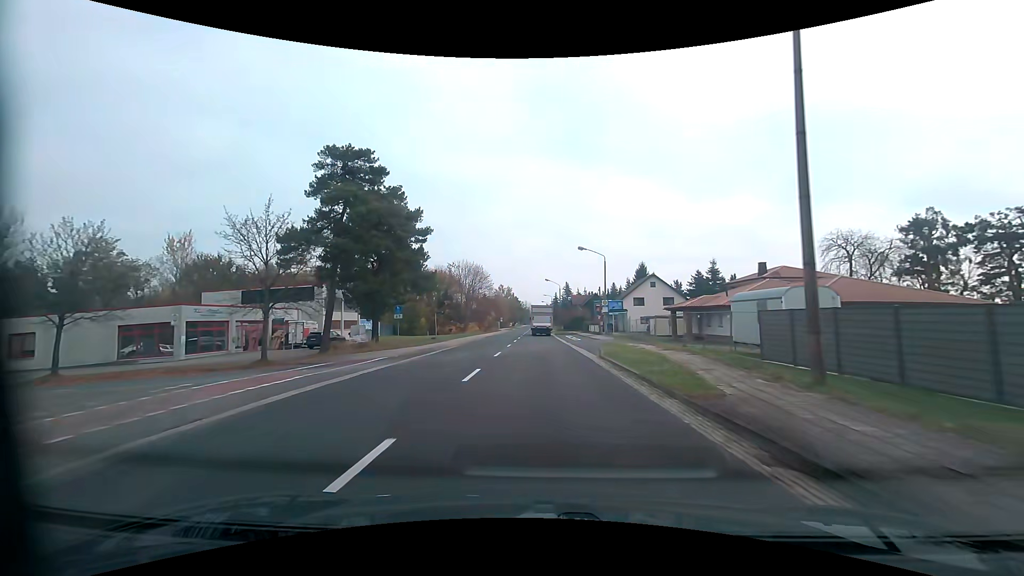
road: primary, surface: asphalt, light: Day
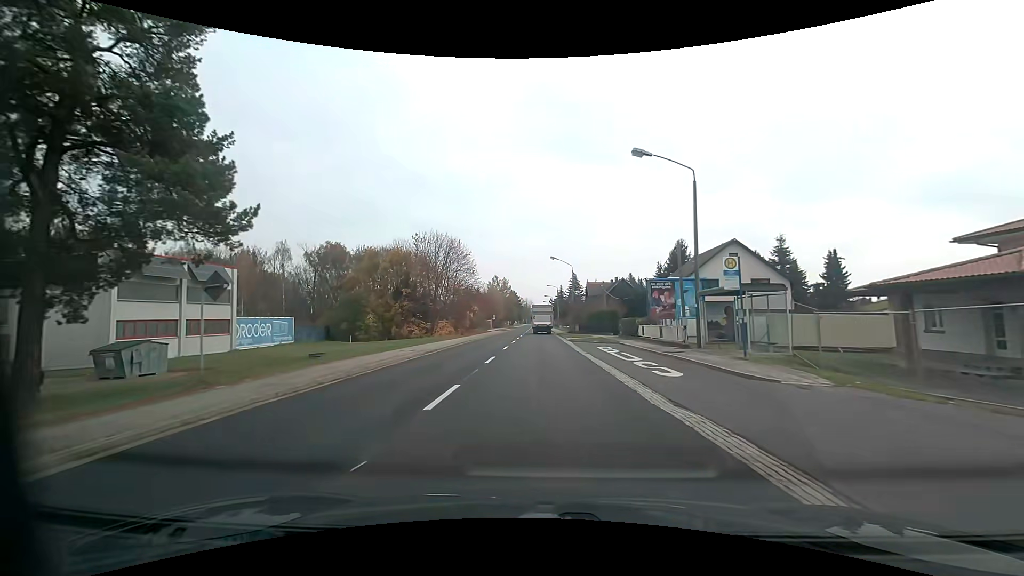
(-0.1, +31.1) m; 0°
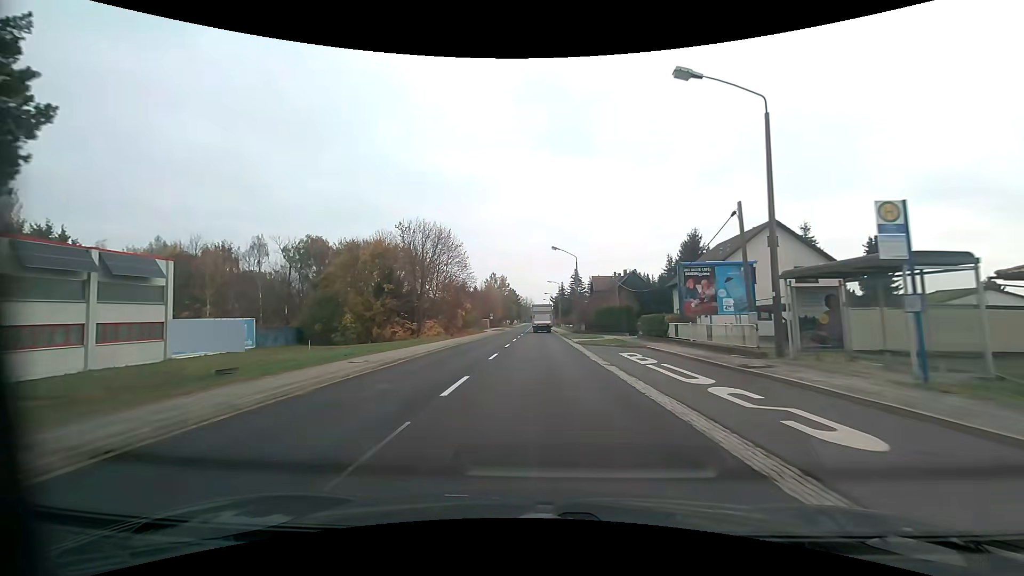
(0.0, +7.7) m; +1°
(0, +10) (0, +20) (0, +30) (0, +40) (0, +50) (-1, +60) (-1, +70) (-1, +80) (-1, +90) (-1, +100) m
